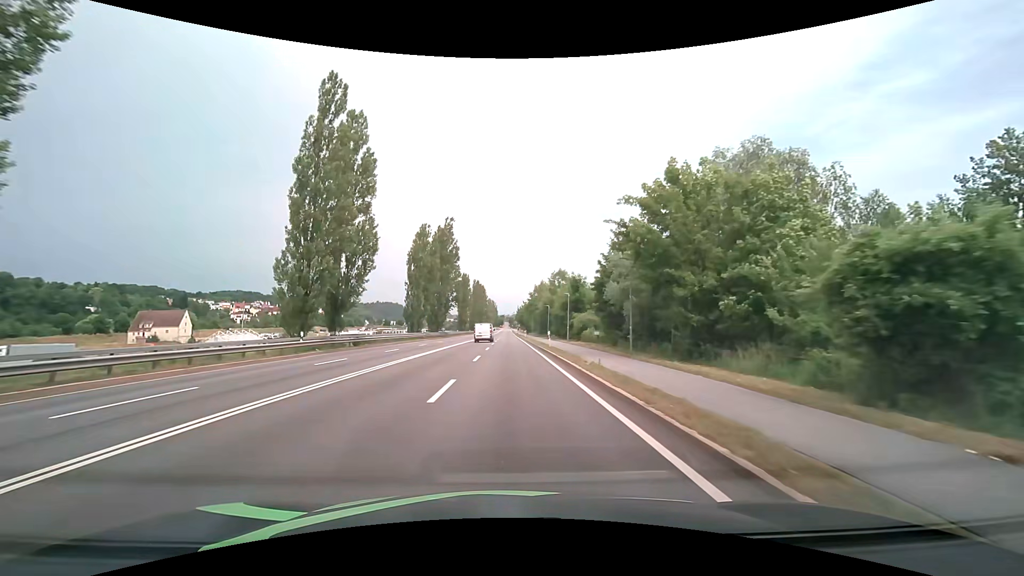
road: primary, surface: asphalt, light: Day
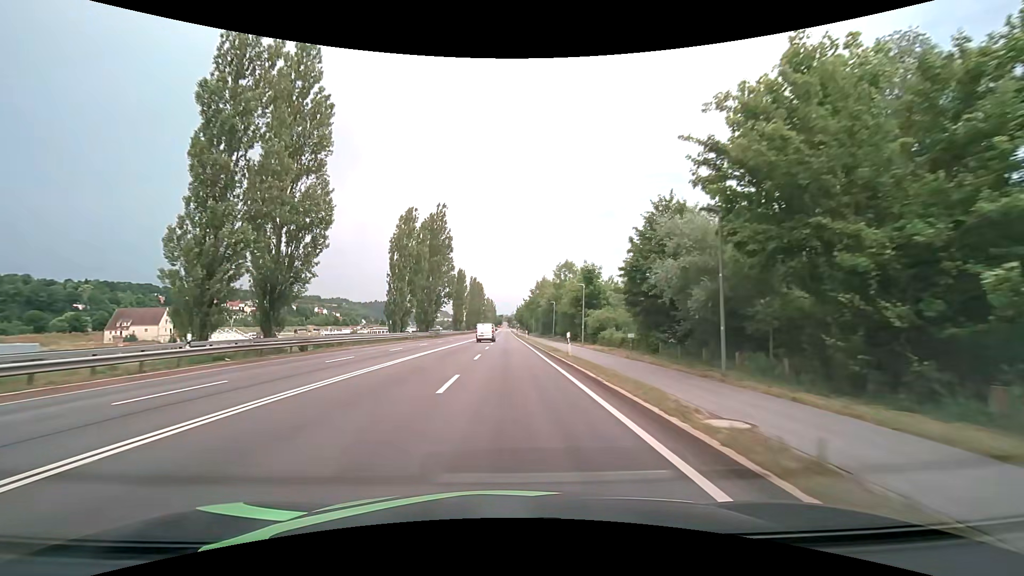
(0.0, +10.6) m; 0°
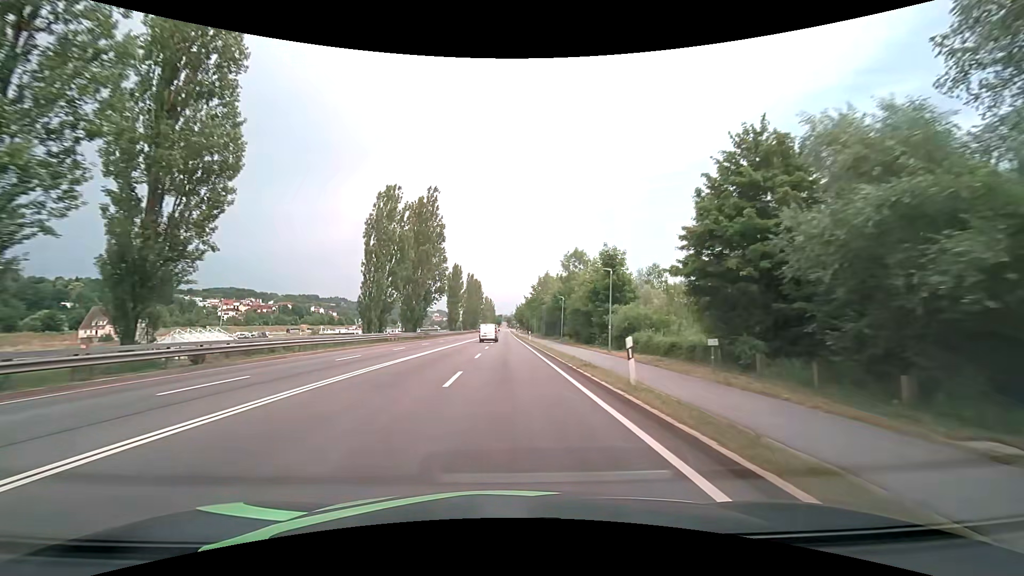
(0.0, +10.7) m; 0°
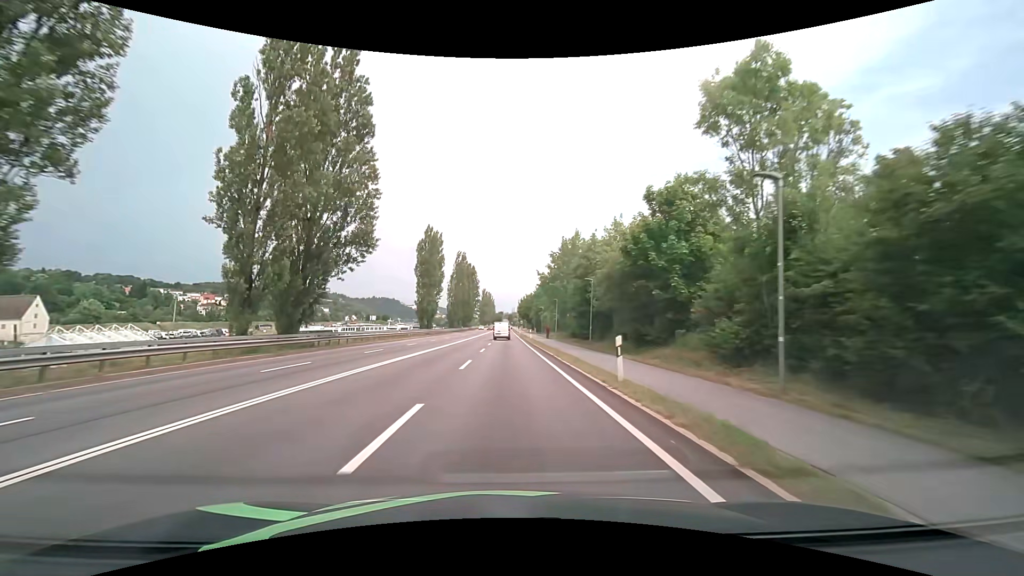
(+0.1, +43.3) m; 0°
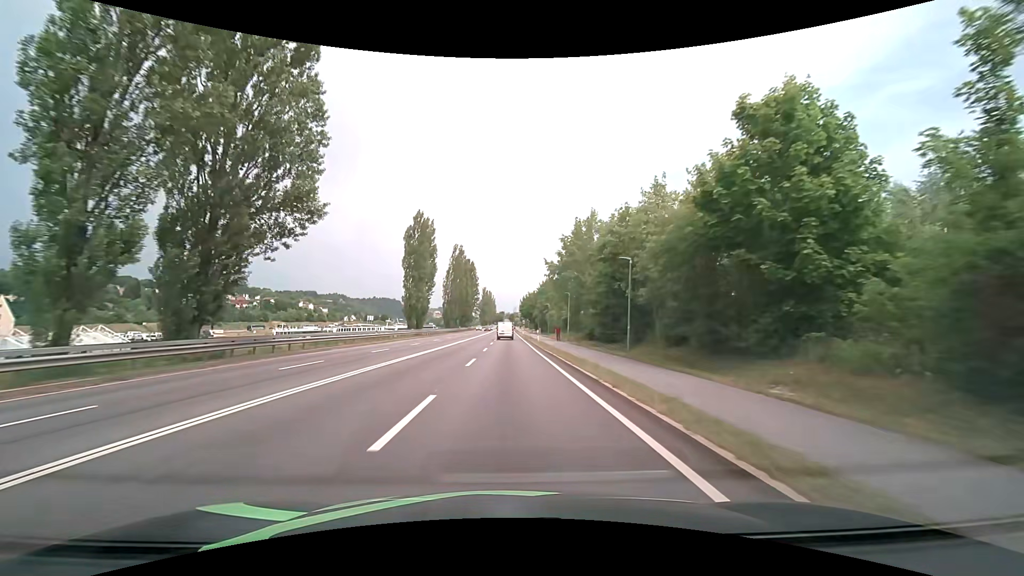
(0.0, +10.9) m; 0°
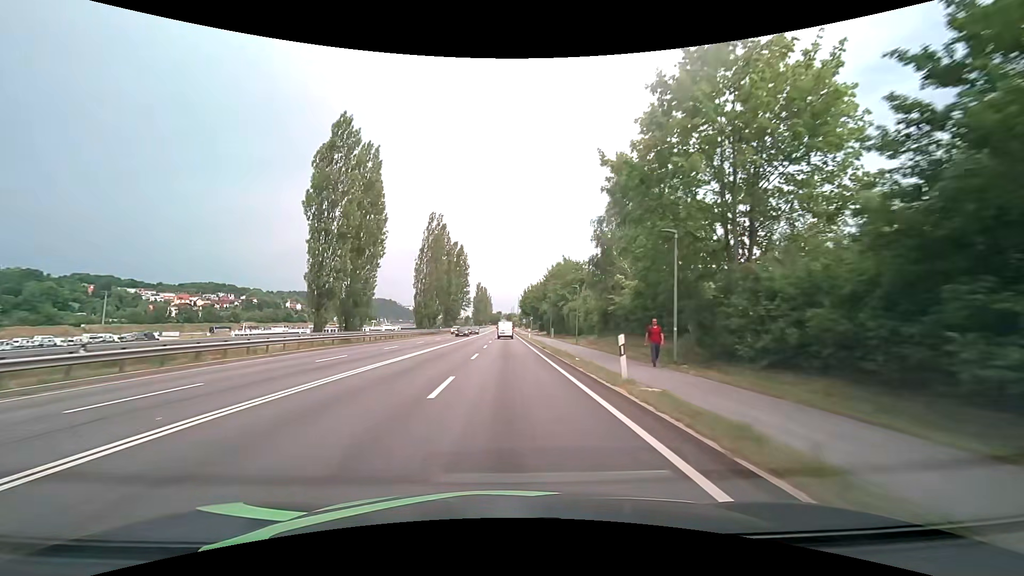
(+0.1, +32.5) m; 0°
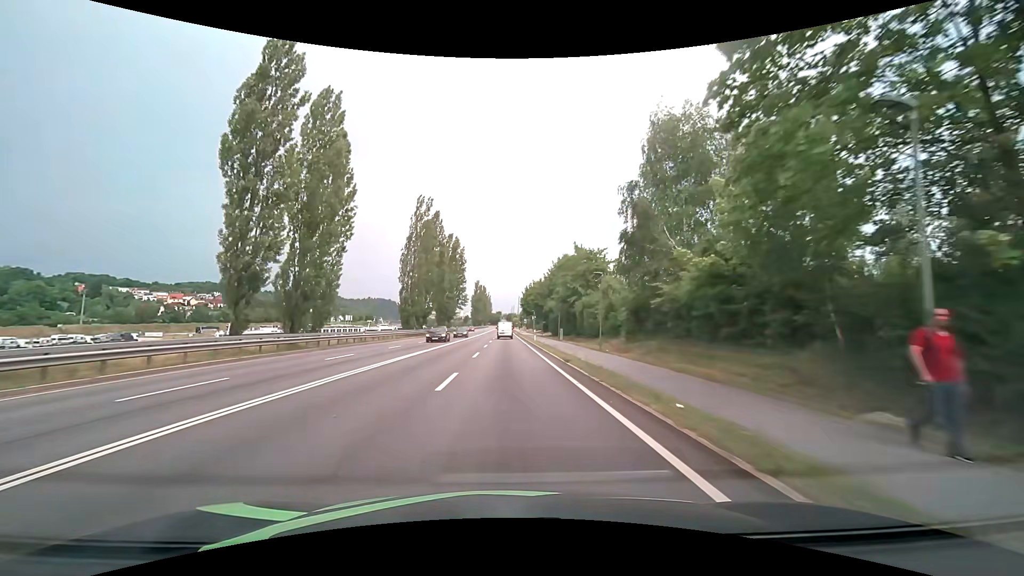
(0.0, +10.8) m; 0°
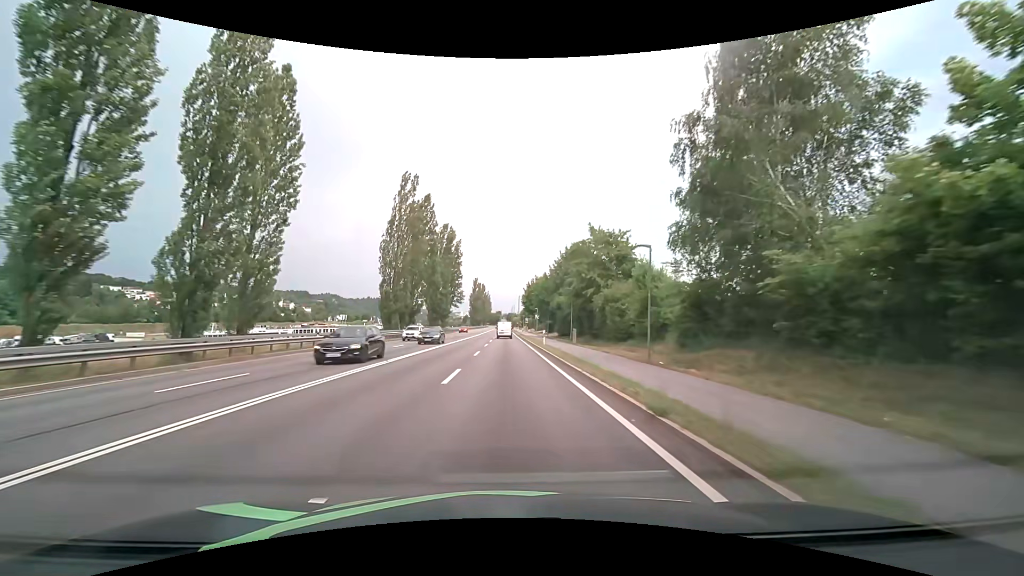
(0.0, +10.8) m; 0°
(0, +10) (0, +20) (0, +30) (0, +40) (0, +50) (0, +60) (0, +70) (0, +80) (0, +90) (0, +100) m
